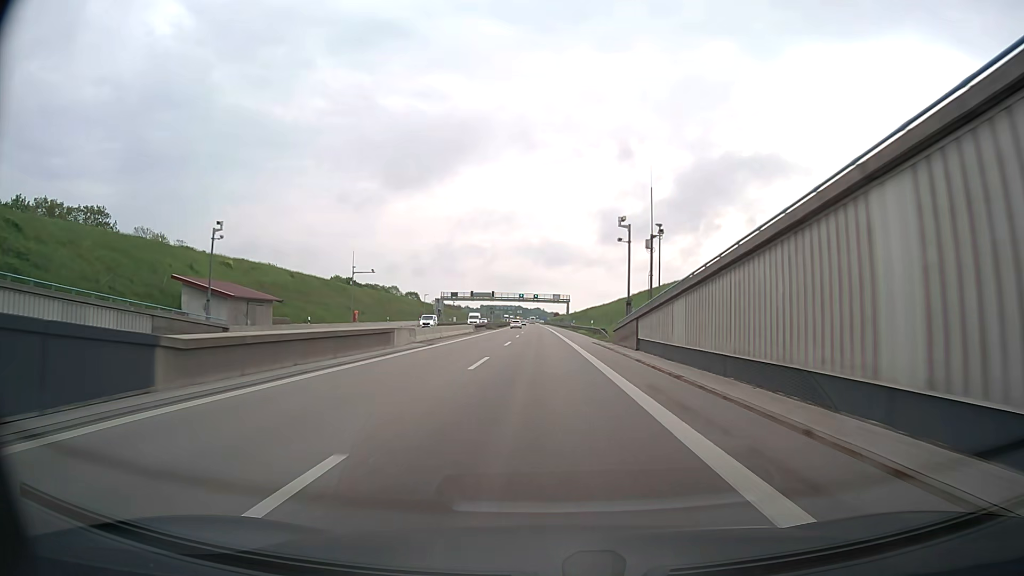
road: motorway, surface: asphalt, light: Day
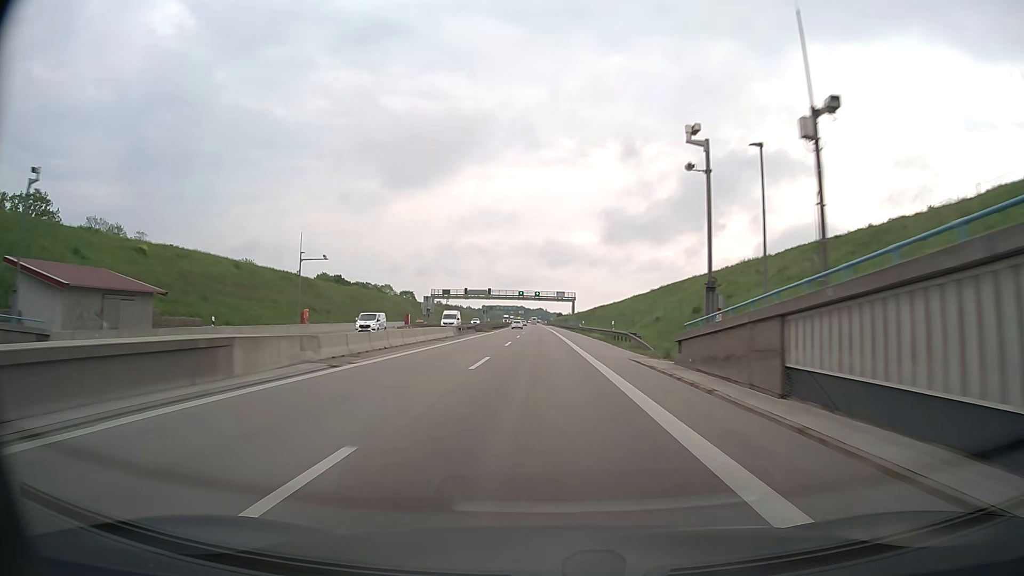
(0.0, +17.6) m; 0°
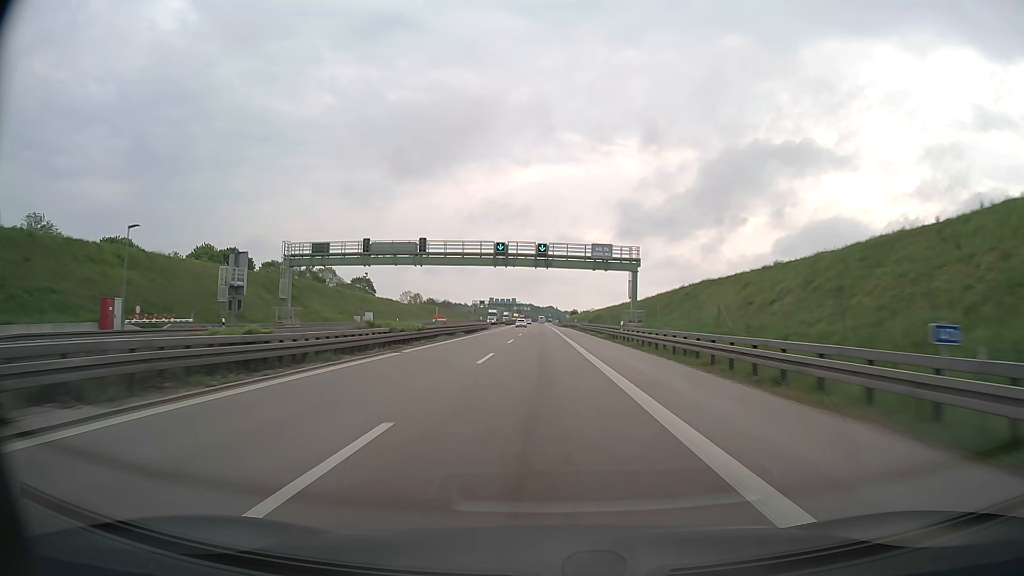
(-0.8, +88.6) m; -1°
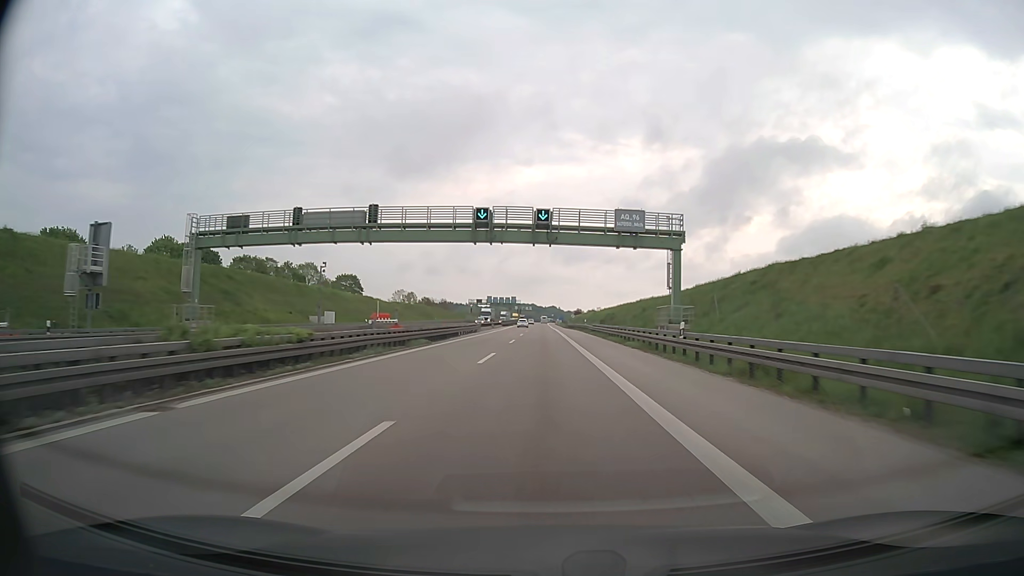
(0.0, +17.8) m; 0°
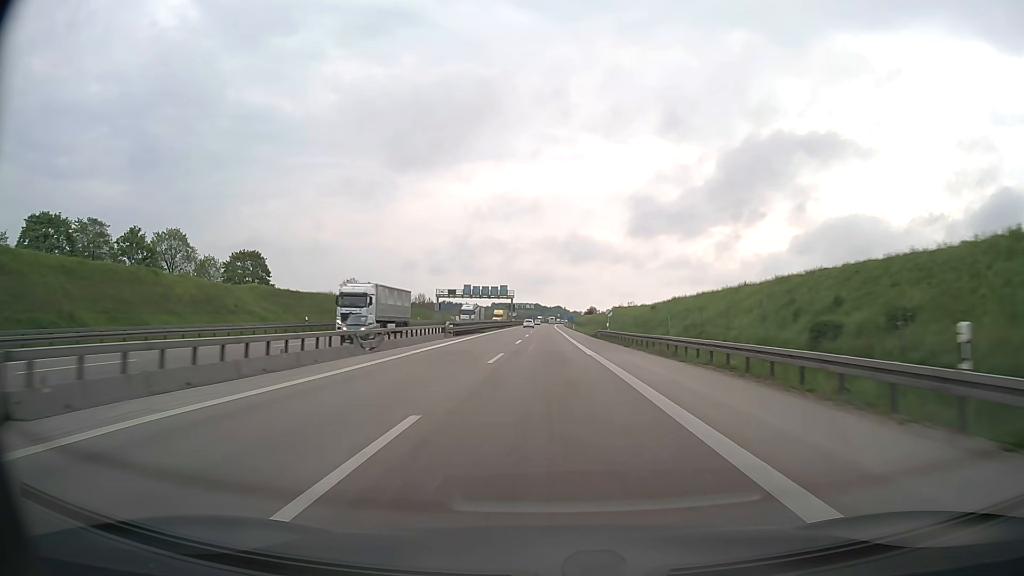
(-0.5, +71.5) m; 0°
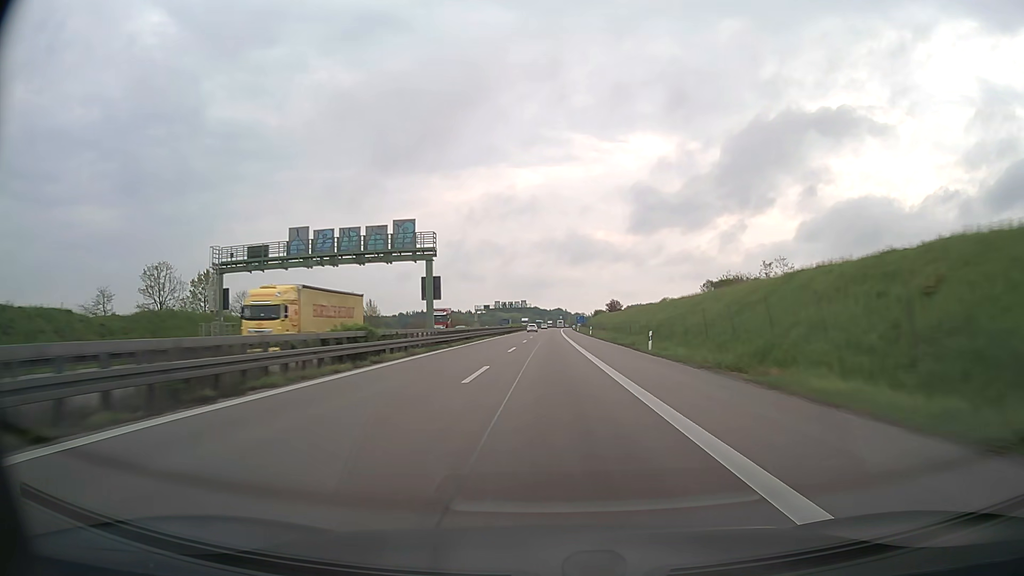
(0.0, +96.4) m; 0°
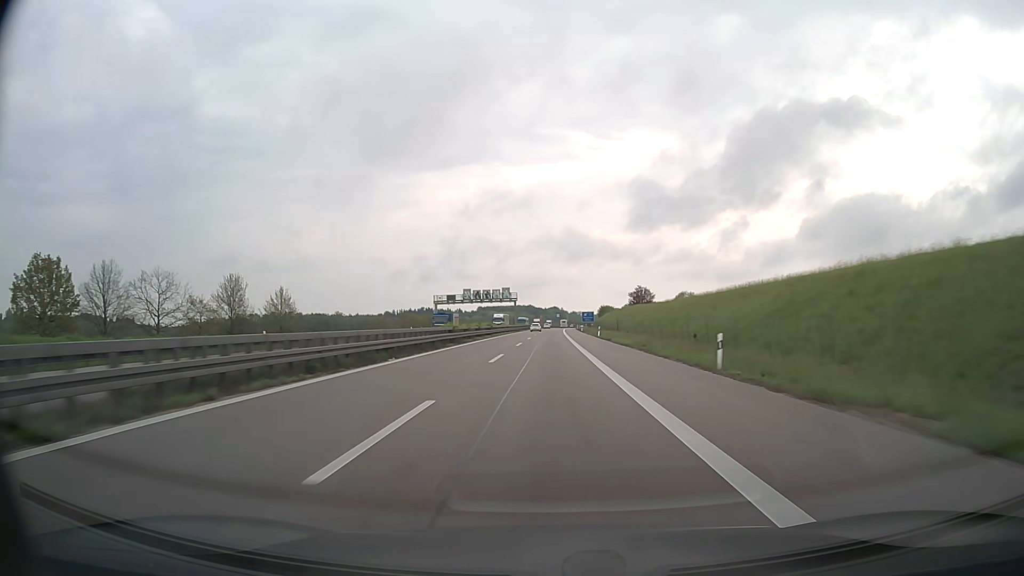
(+0.2, +64.3) m; 0°
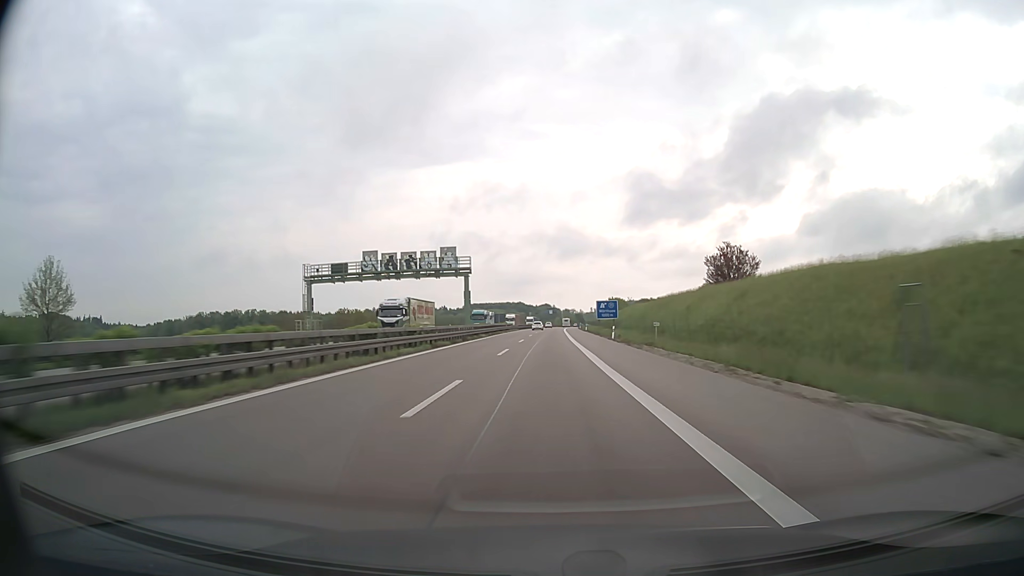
(+0.3, +68.2) m; +1°
(0, +10) (0, +20) (0, +30) (0, +40) (0, +50) (0, +60) (0, +70) (+1, +80) (+1, +90) (+1, +100) m
